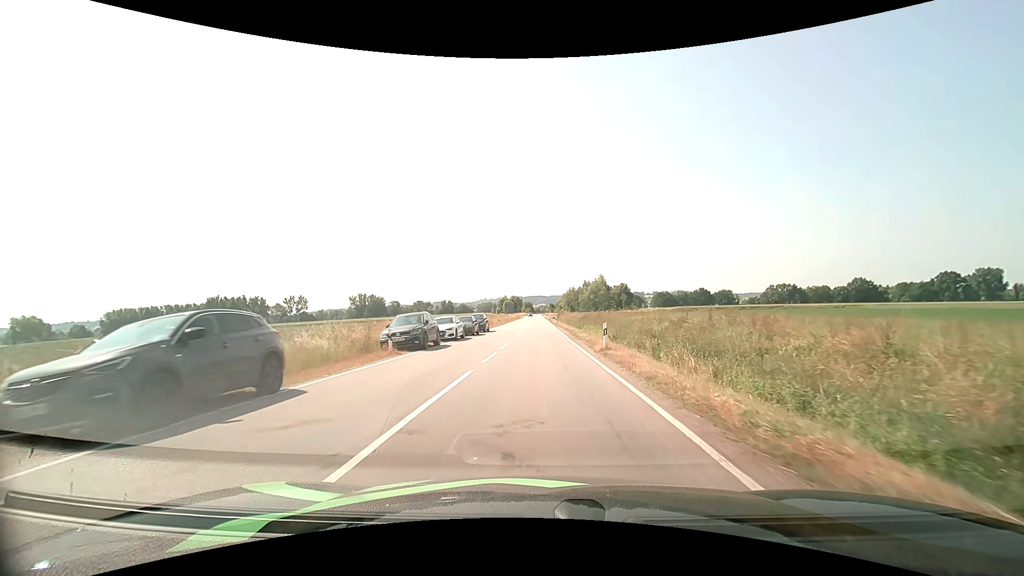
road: tertiary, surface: asphalt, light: Day
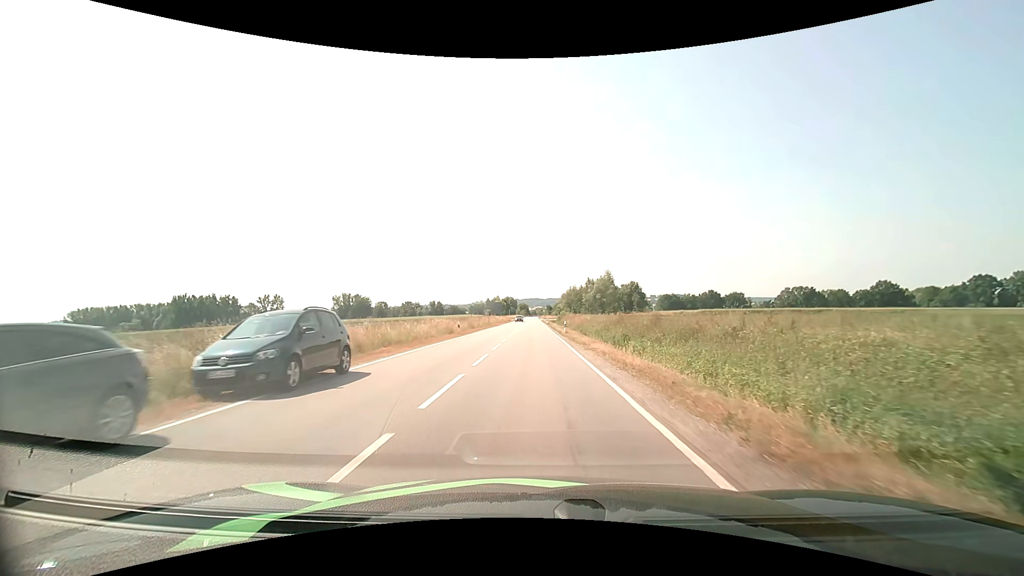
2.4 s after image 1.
(+0.2, +32.0) m; 0°
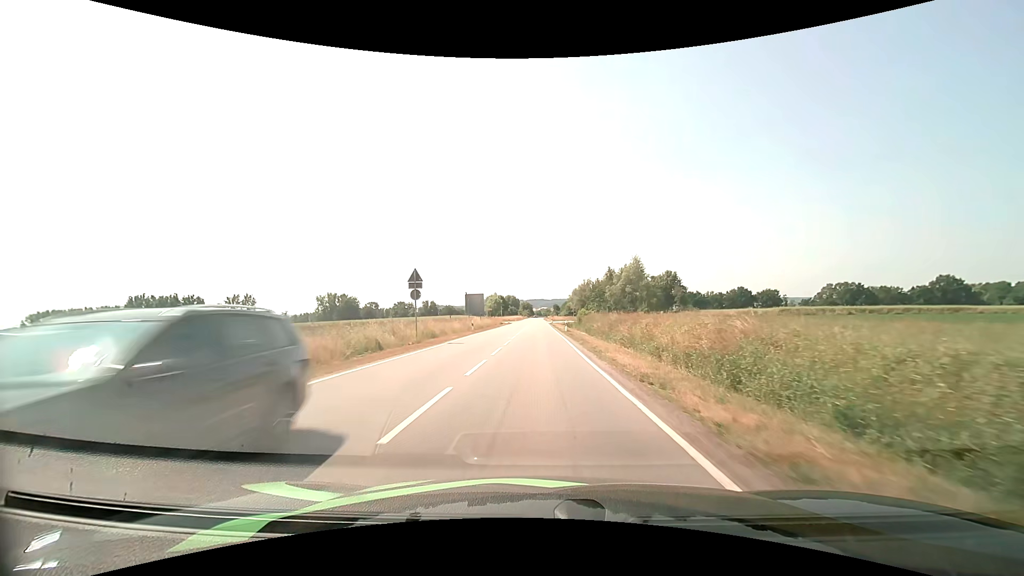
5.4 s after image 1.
(-0.3, +45.4) m; 0°
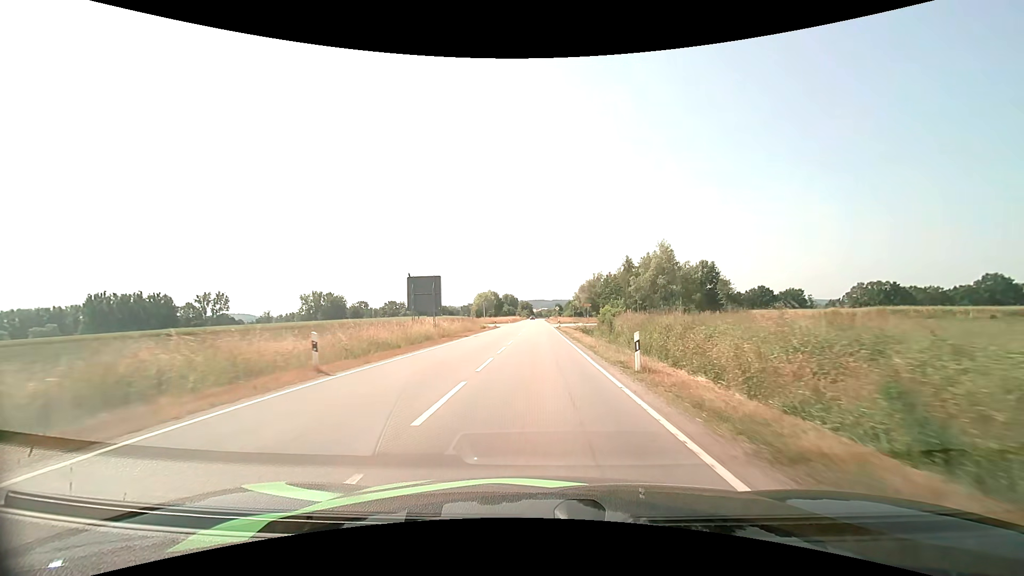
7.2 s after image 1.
(-0.1, +29.9) m; 0°
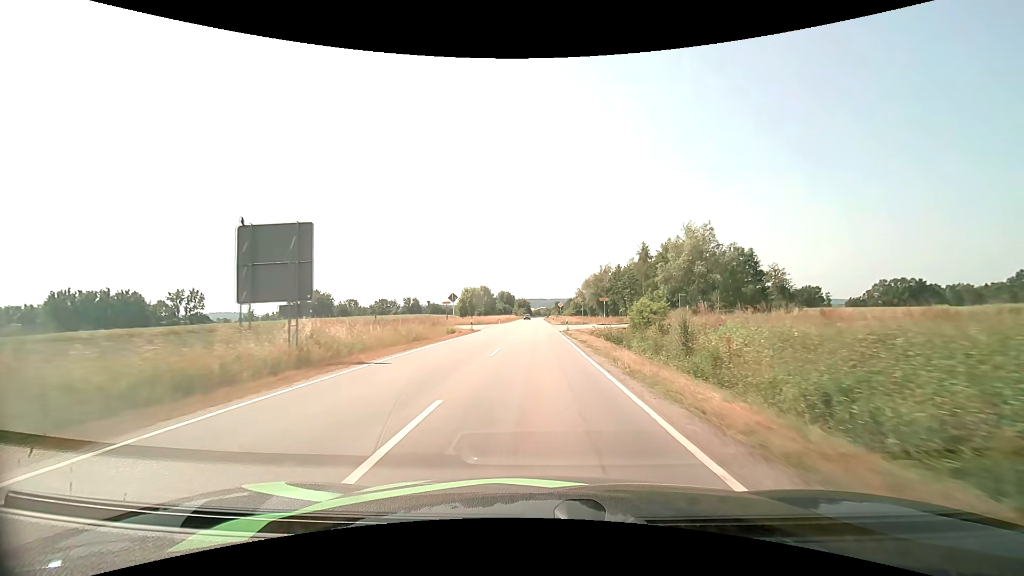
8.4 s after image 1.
(0.0, +20.8) m; 0°
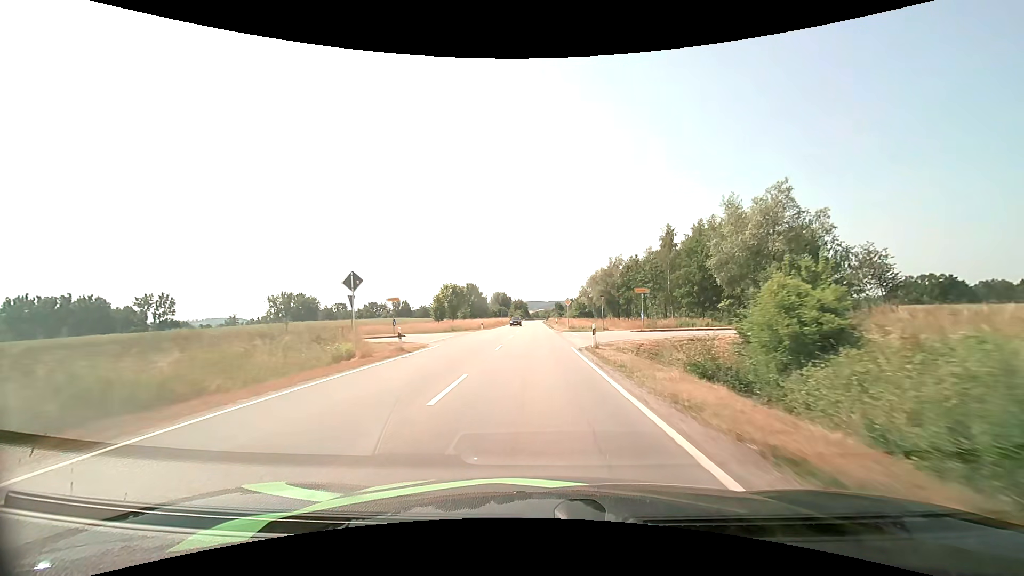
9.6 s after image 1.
(0.0, +21.1) m; 0°
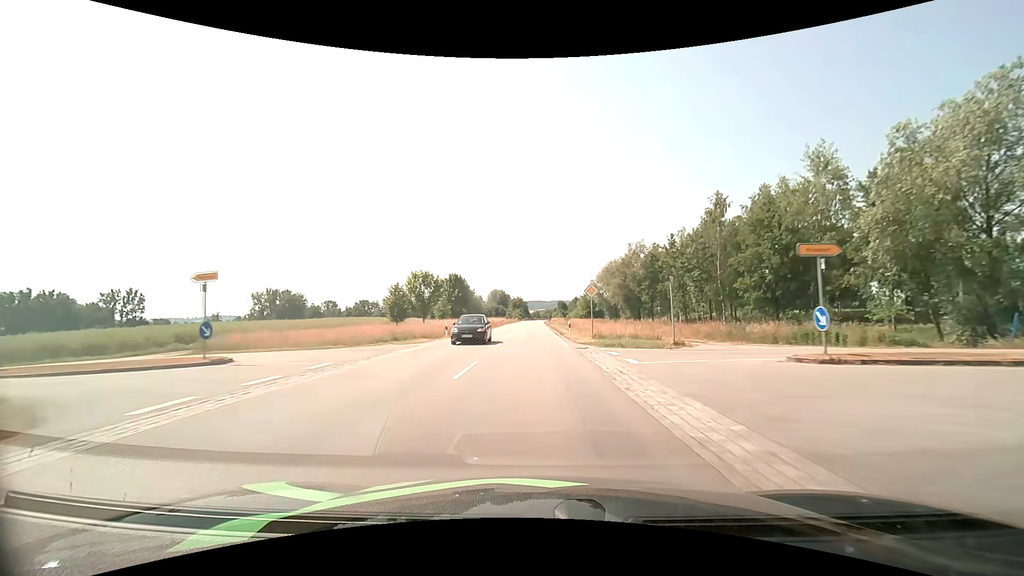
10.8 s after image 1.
(0.0, +21.6) m; 0°
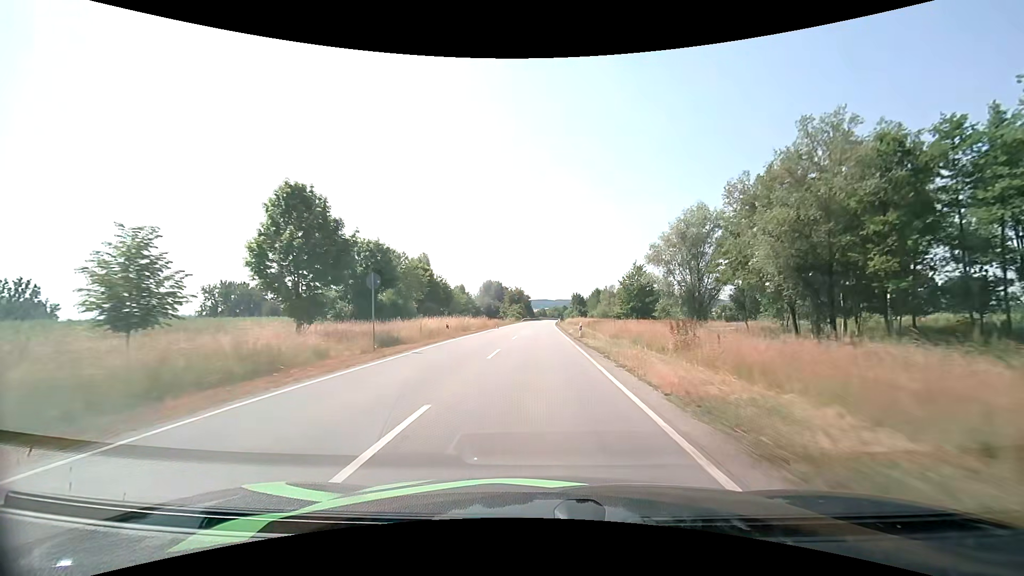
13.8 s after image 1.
(-0.5, +56.0) m; -1°
(0, +10) (0, +20) (0, +30) (0, +40) (0, +50) (0, +60) (0, +70) (+1, +80) (+1, +90) (+1, +100) m
